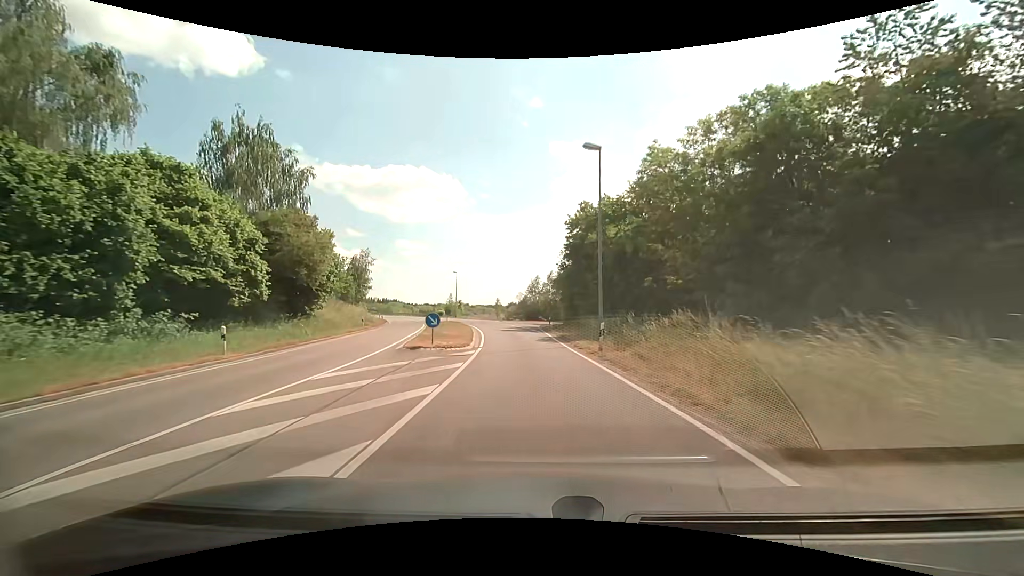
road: unclassified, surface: asphalt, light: Day
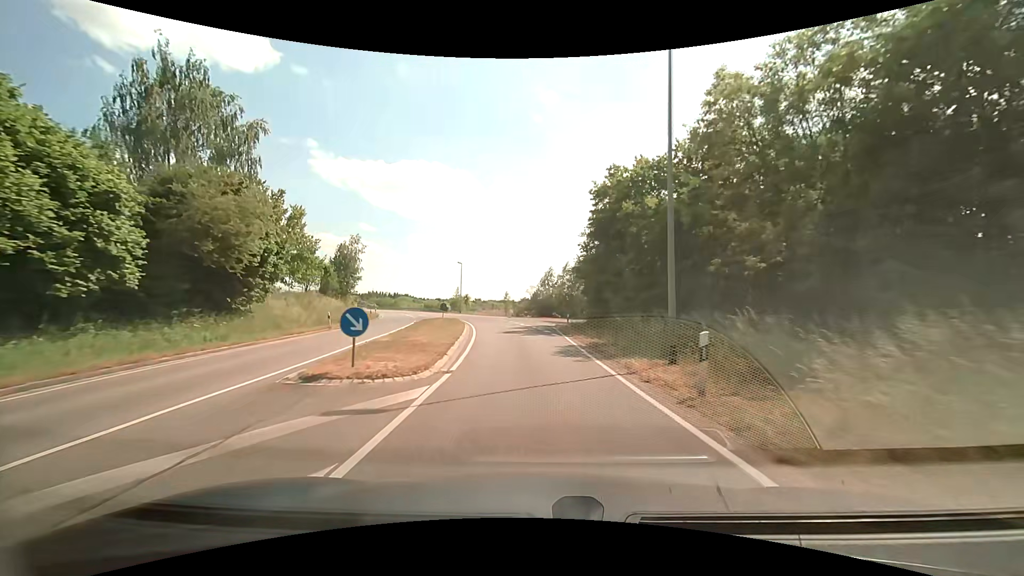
(-0.1, +9.5) m; -1°
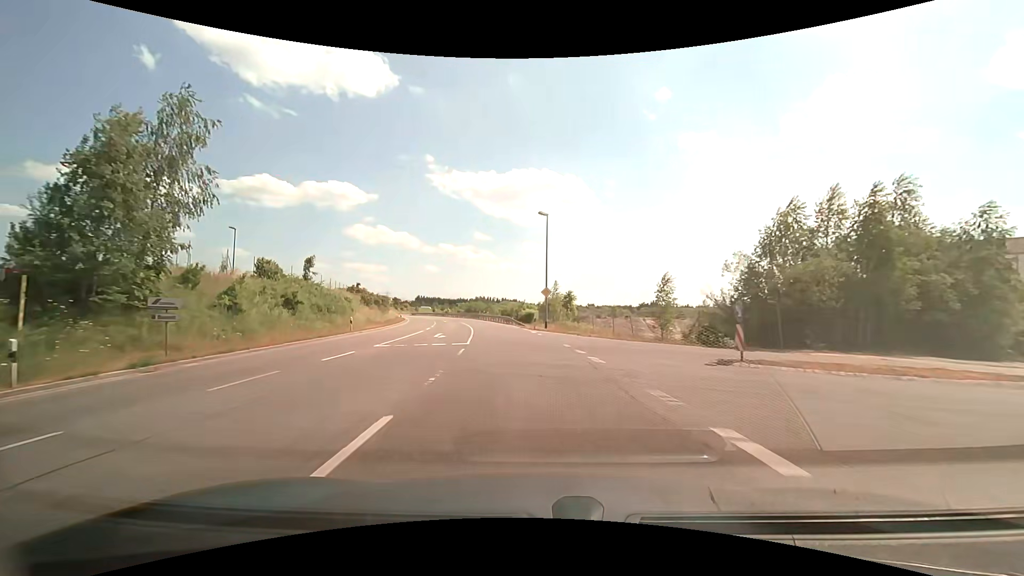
(-5.0, +48.1) m; -13°
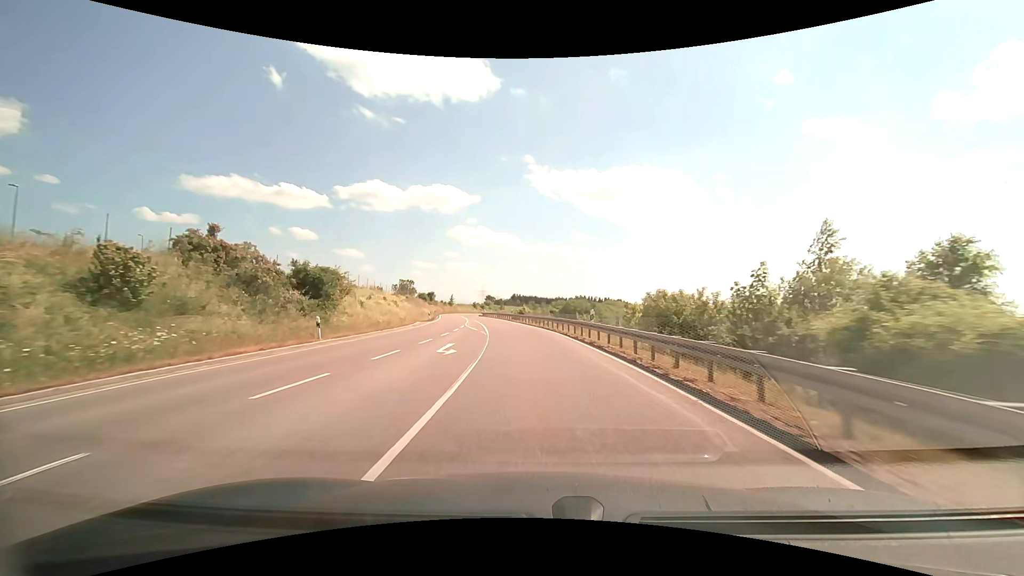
(-5.6, +50.5) m; -11°
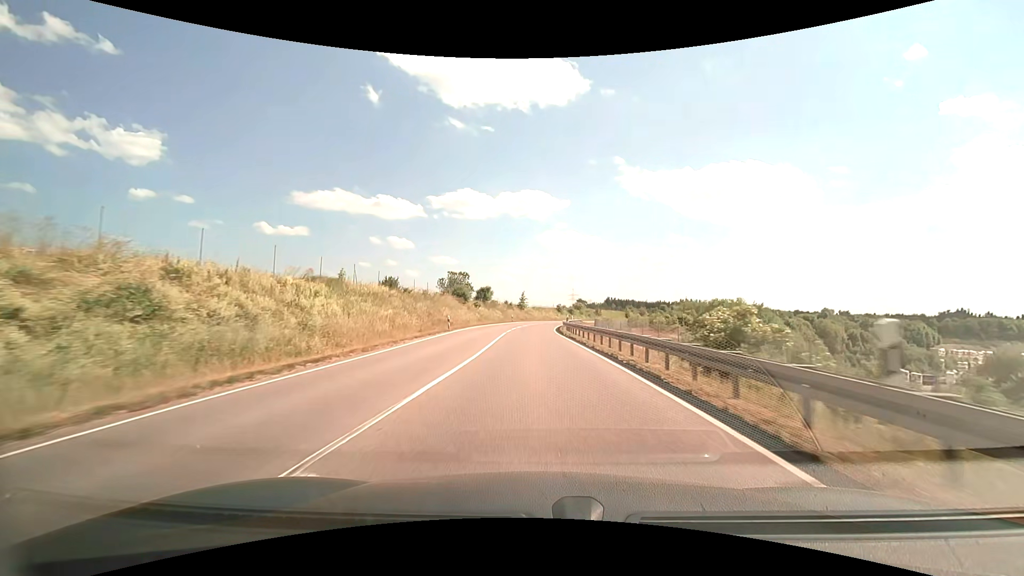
(-4.9, +53.1) m; -10°
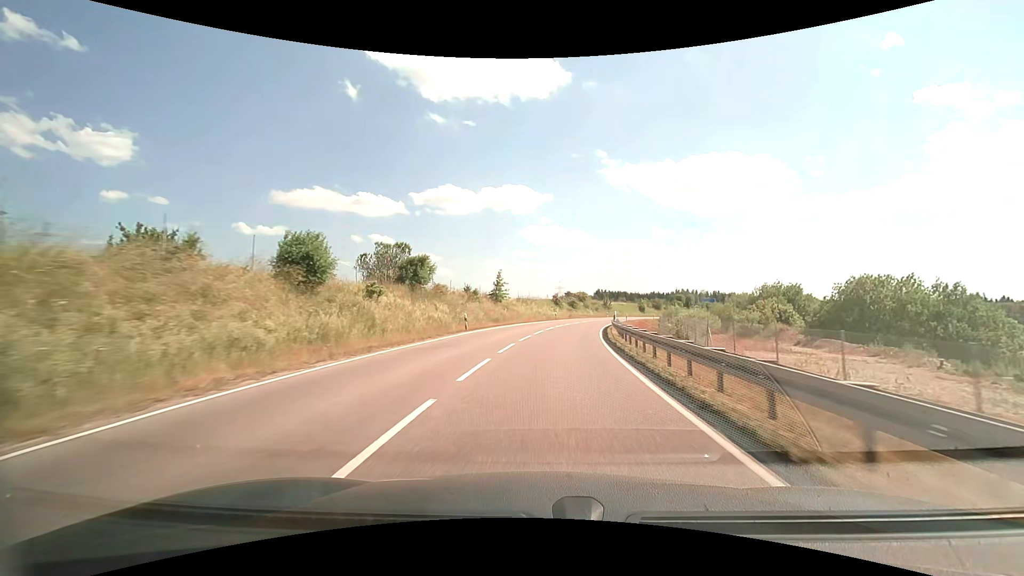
(-0.5, +43.6) m; +2°
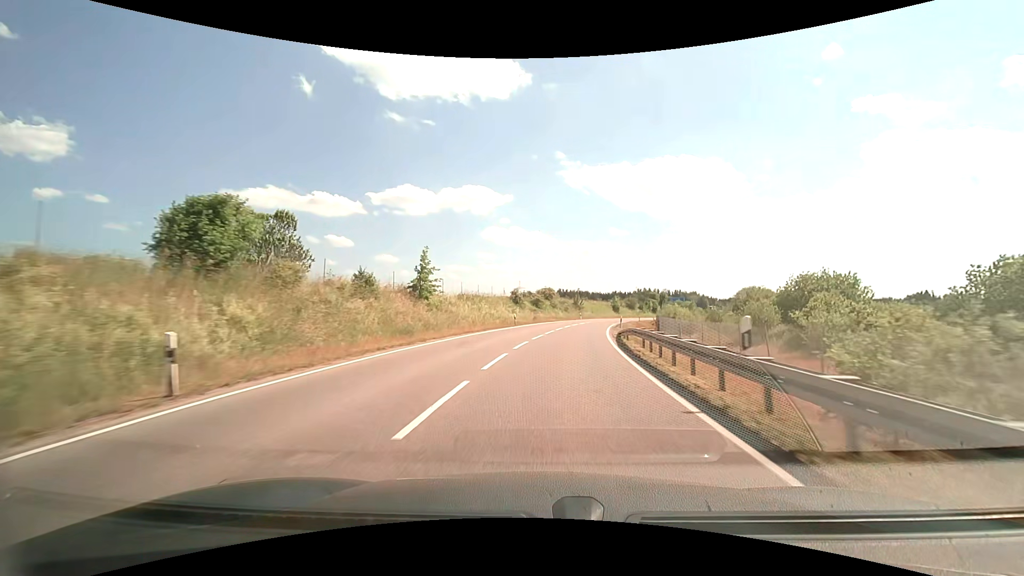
(+0.7, +21.8) m; +4°
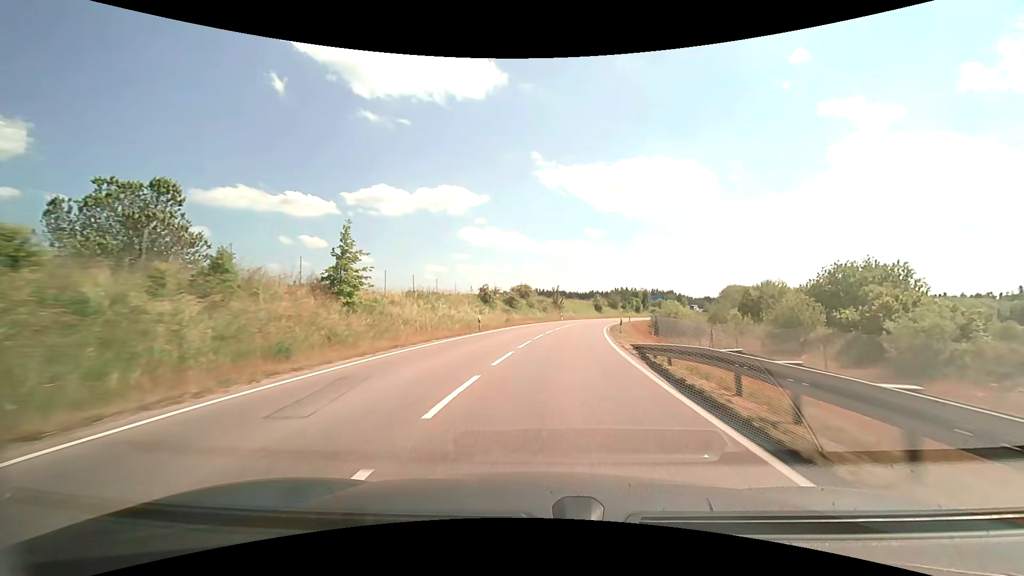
(+0.3, +10.9) m; +3°
(0, +10) (+1, +20) (+2, +30) (+3, +40) (+5, +50) (+7, +59) (+10, +69) (+13, +79) (+16, +88) (+20, +97) m
